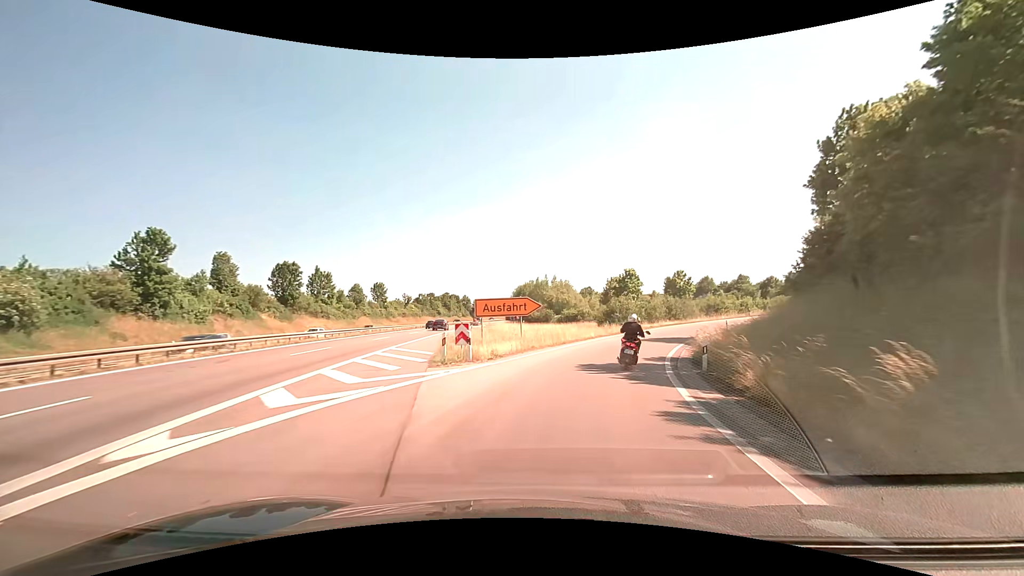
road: trunk_link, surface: asphalt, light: Day
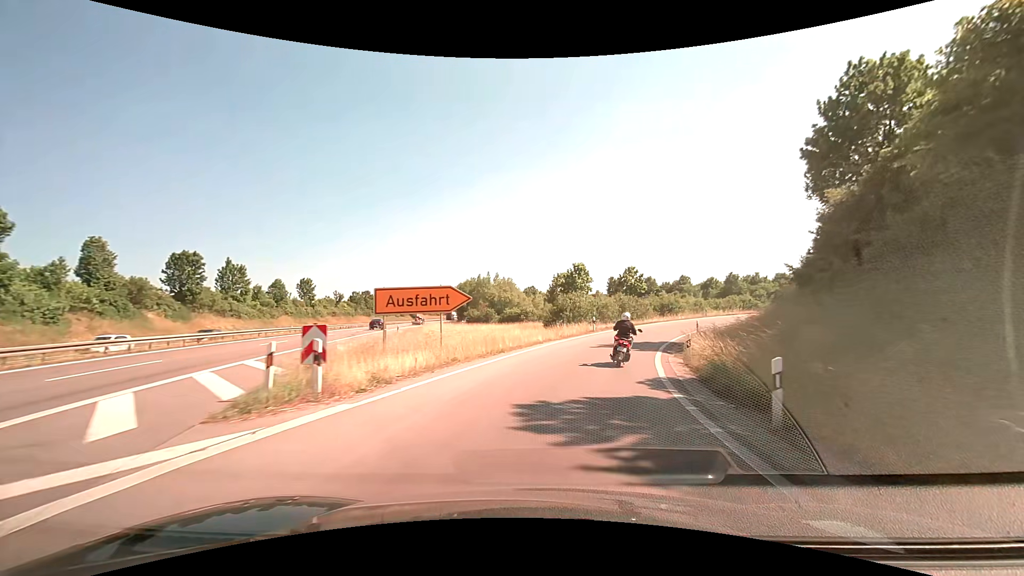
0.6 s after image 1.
(+0.5, +7.8) m; +7°
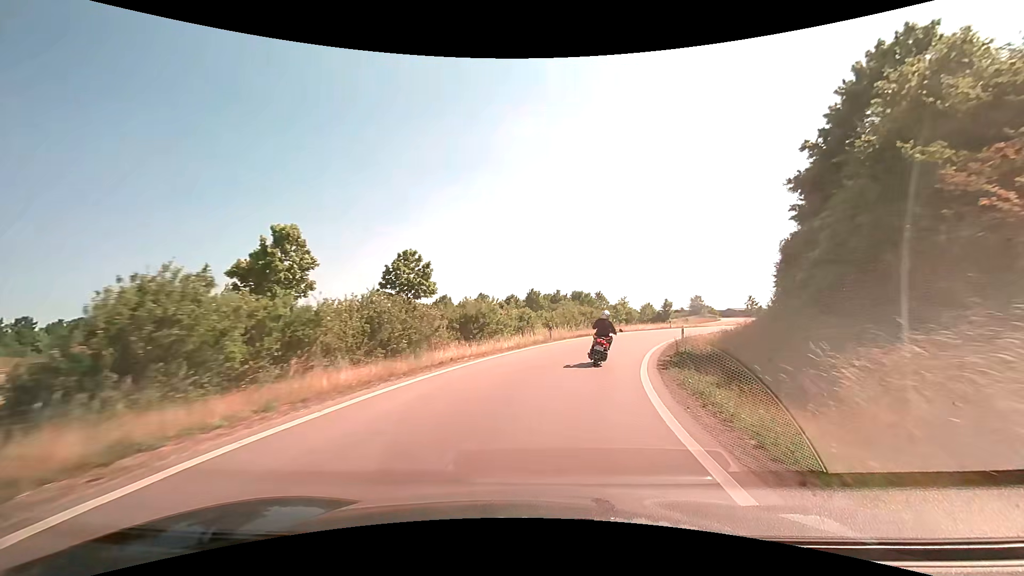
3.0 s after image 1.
(+6.8, +32.2) m; +23°
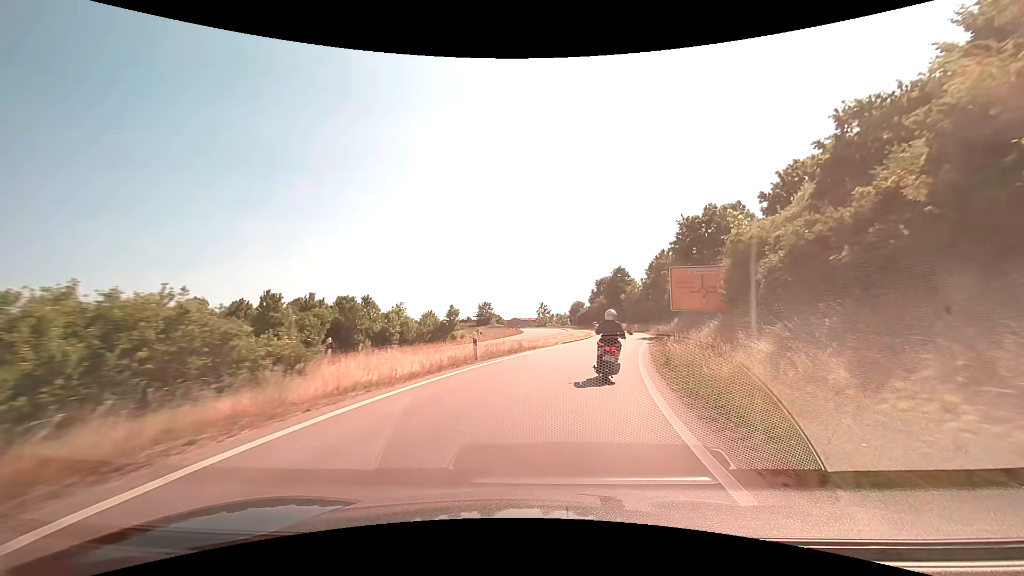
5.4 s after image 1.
(+7.2, +33.7) m; +24°
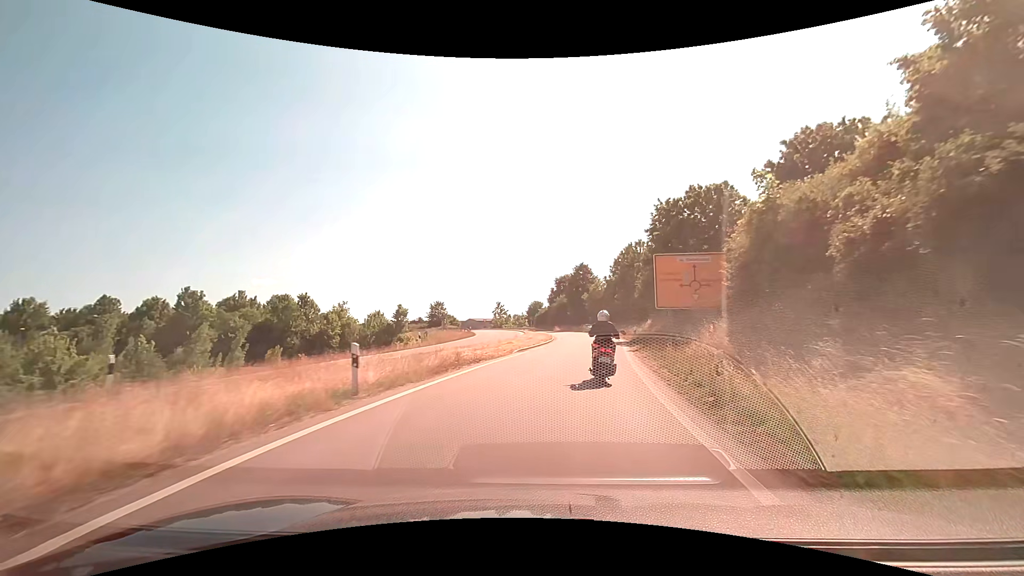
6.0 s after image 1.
(+0.3, +8.1) m; +5°
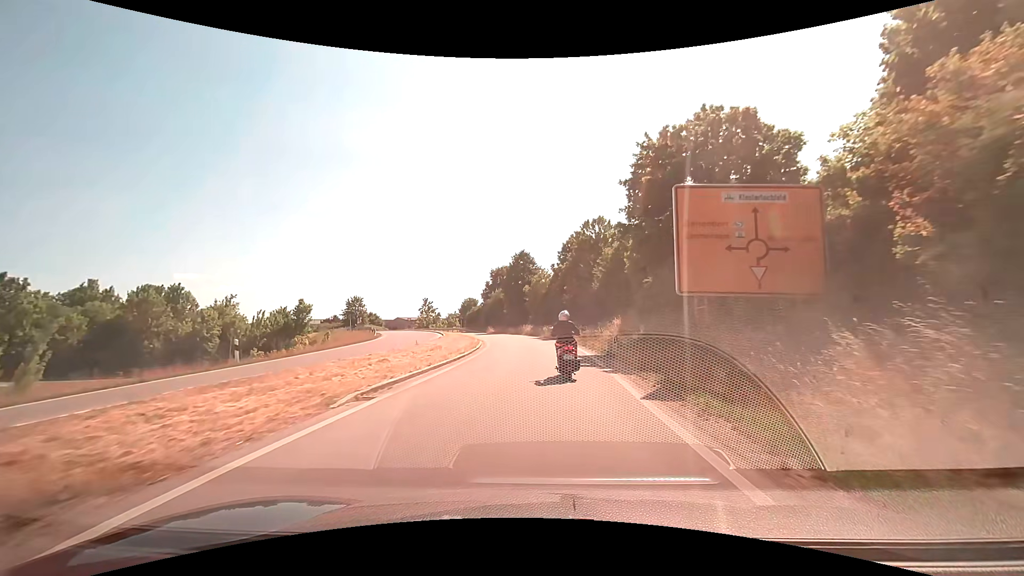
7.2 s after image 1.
(+1.2, +15.3) m; +8°
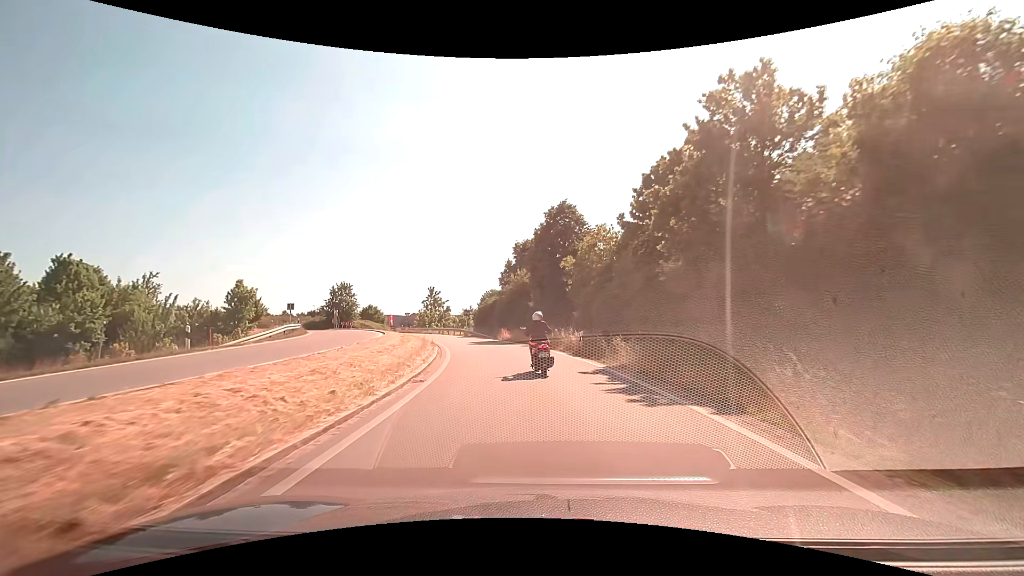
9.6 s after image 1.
(-0.6, +28.8) m; -4°
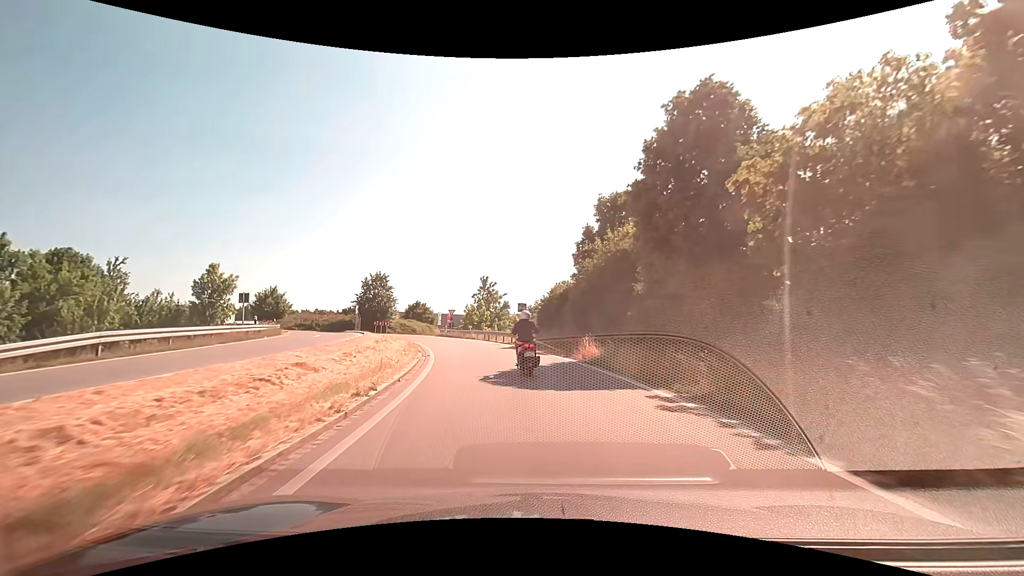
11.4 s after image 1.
(-1.3, +19.8) m; -9°
(0, +10) (-2, +20) (-4, +30) (-7, +39) (-11, +49) (-13, +58) (-12, +68) (-9, +77) (-3, +85) (+5, +92) m
